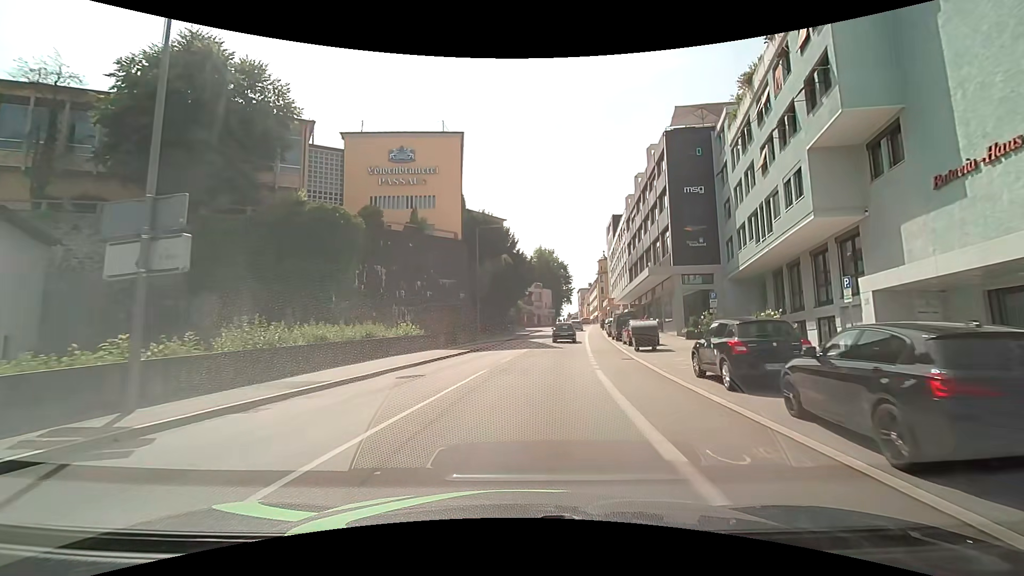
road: tertiary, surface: asphalt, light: Day
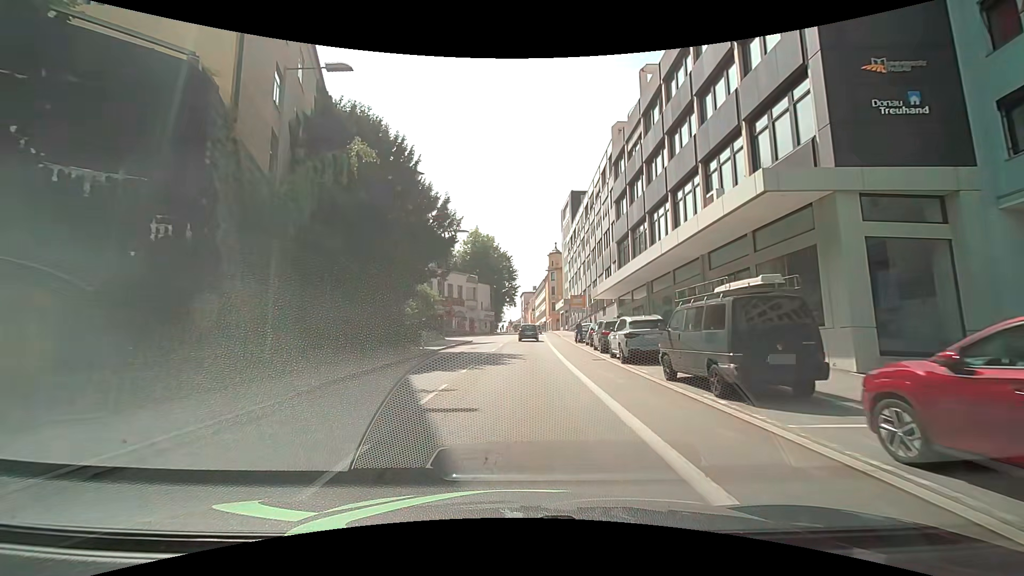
(+2.1, +28.0) m; +6°
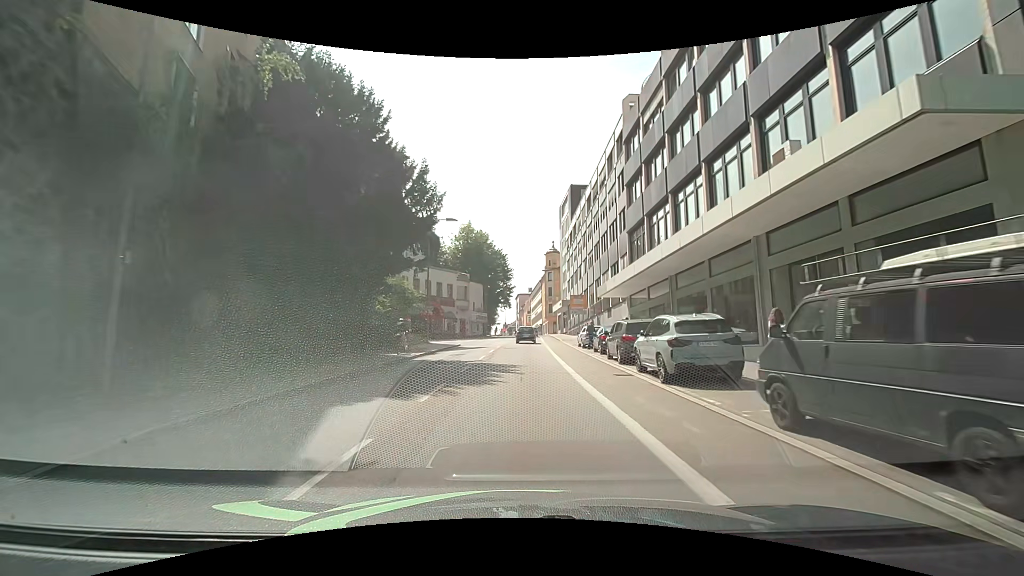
(+0.1, +5.7) m; +2°
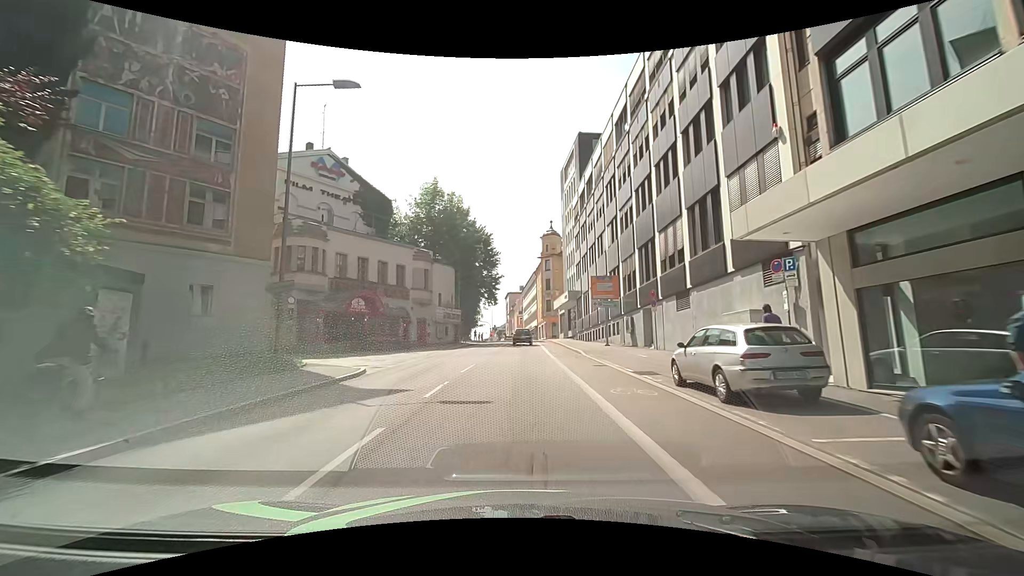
(0.0, +23.3) m; +1°
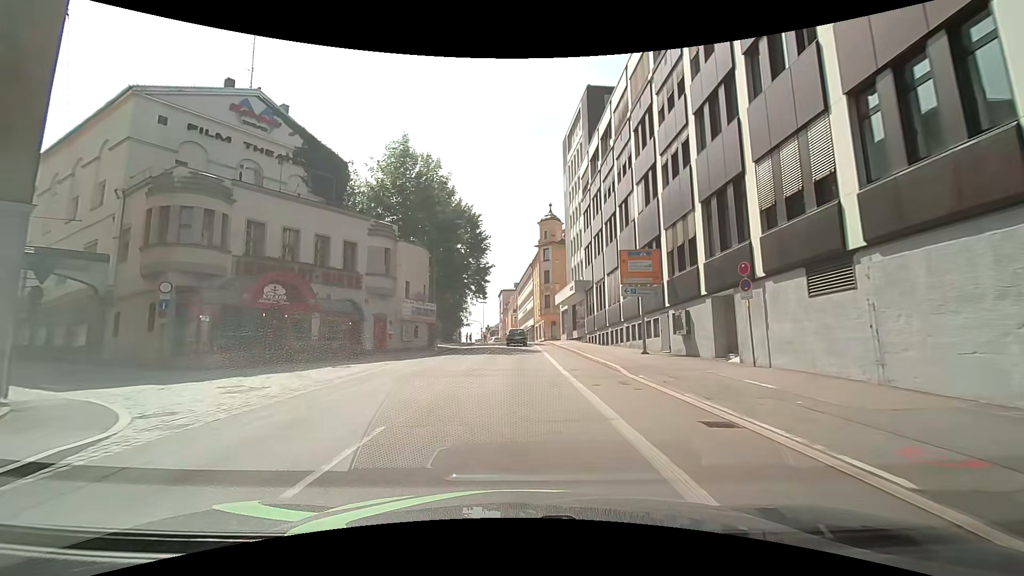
(-0.1, +11.7) m; +2°
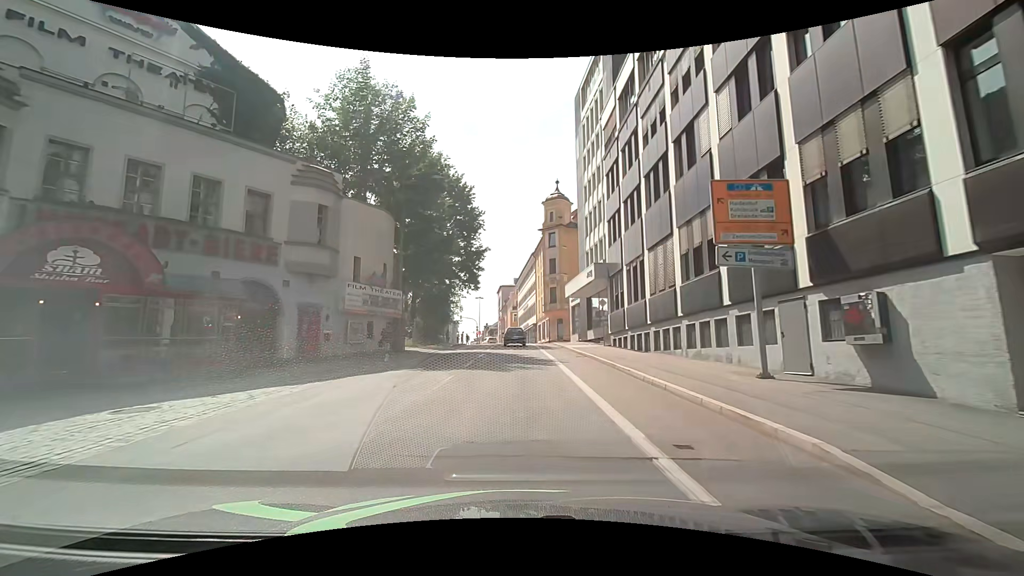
(-0.1, +11.2) m; +1°
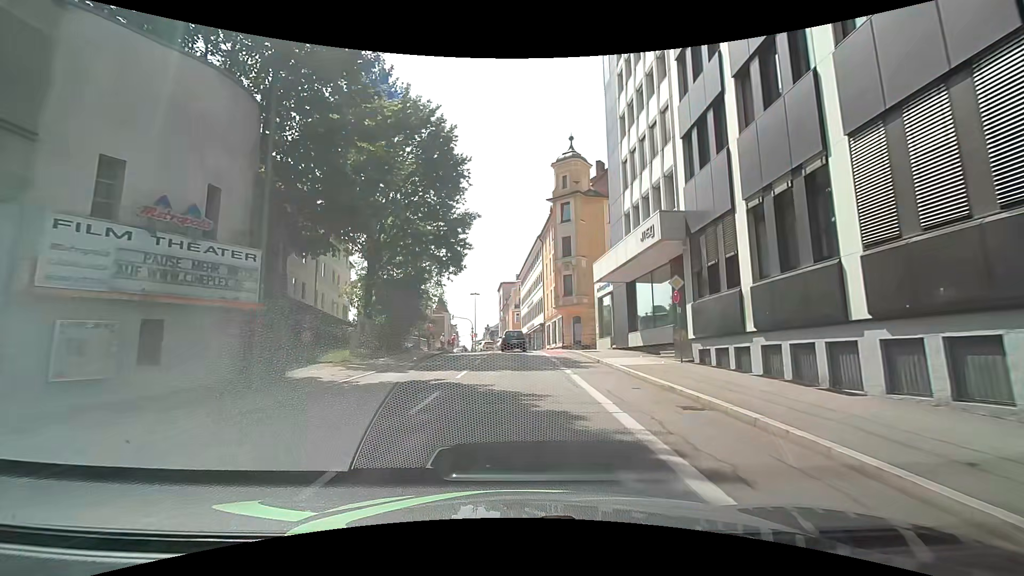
(-0.4, +14.8) m; -2°
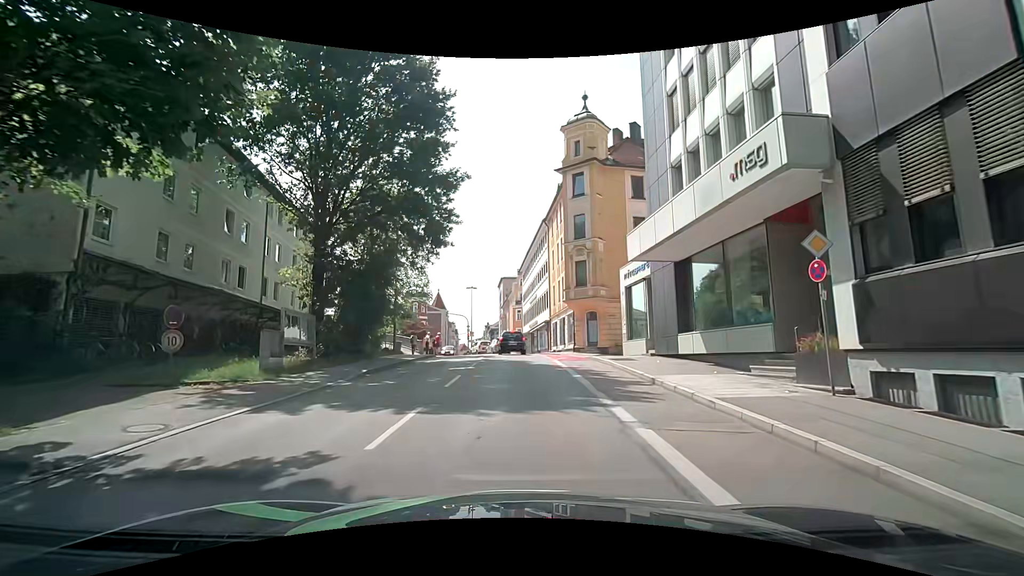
(0.0, +8.3) m; 0°
